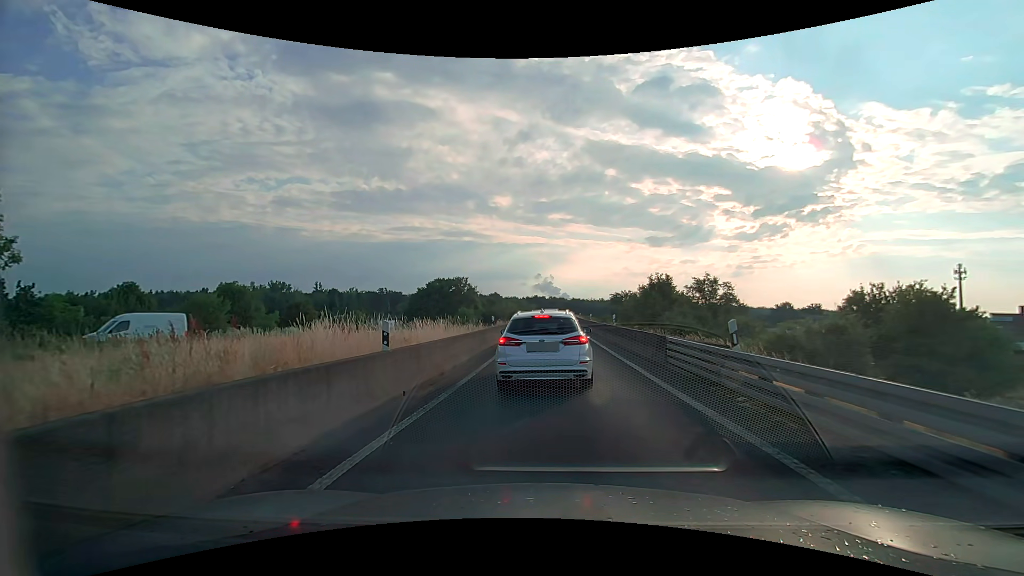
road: motorway_link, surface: asphalt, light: Day
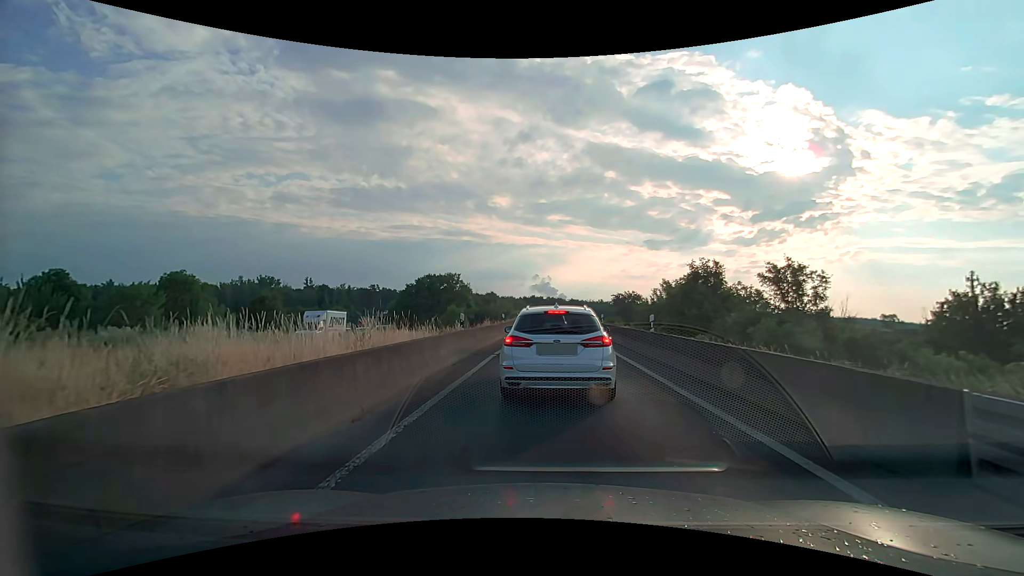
(+0.1, +9.3) m; +1°
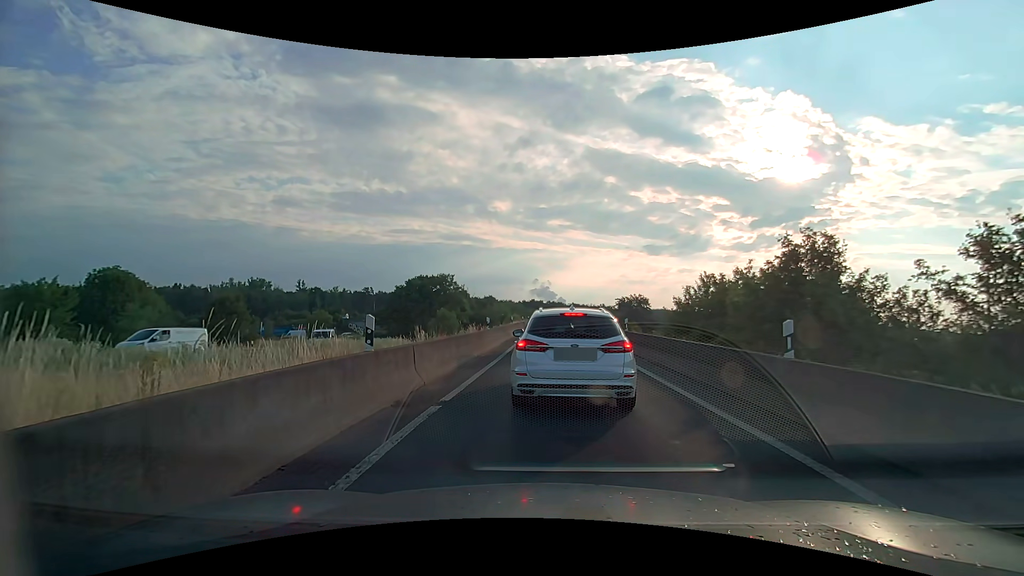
(0.0, +8.9) m; +1°
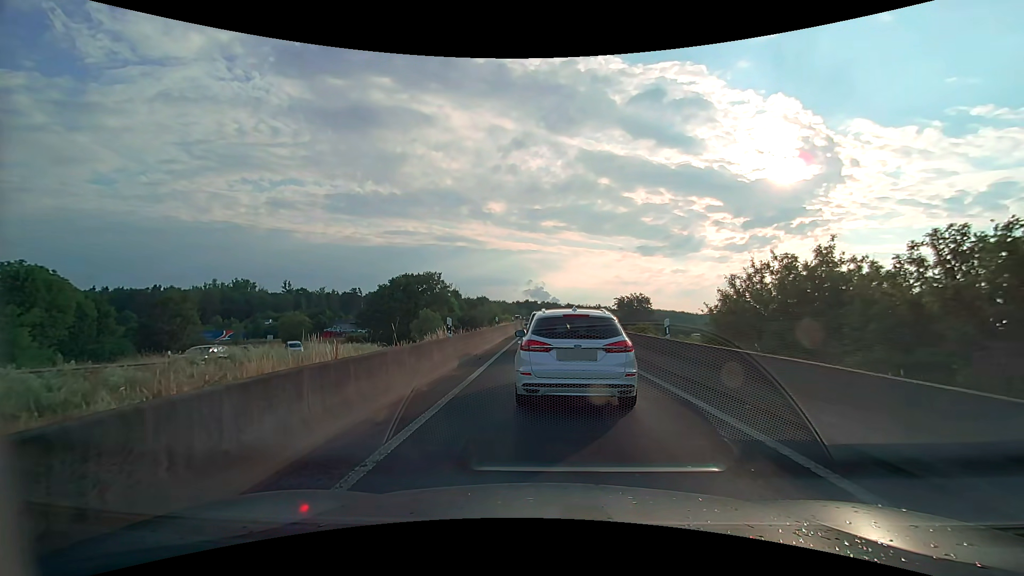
(0.0, +8.3) m; +1°
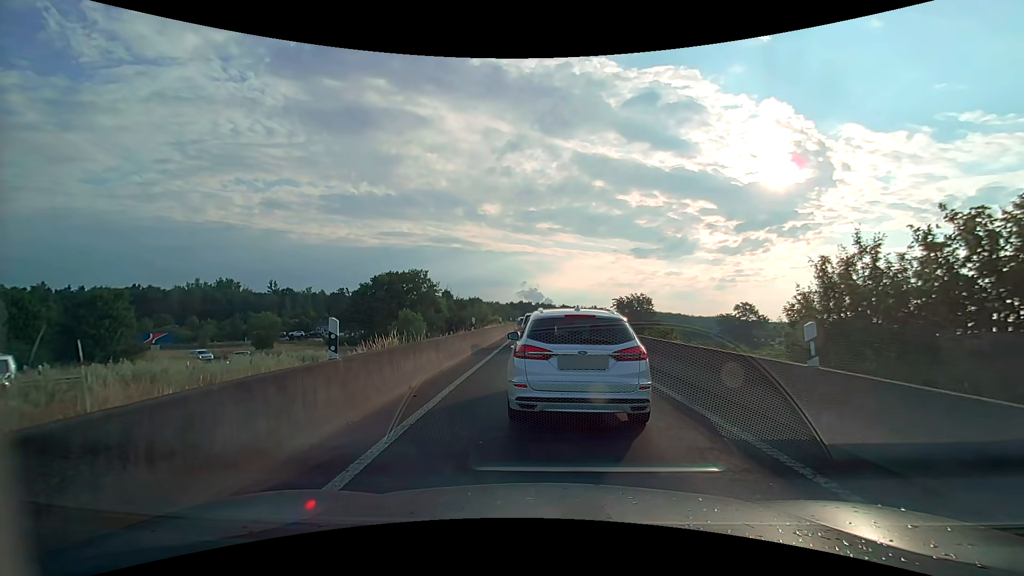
(0.0, +7.9) m; -1°
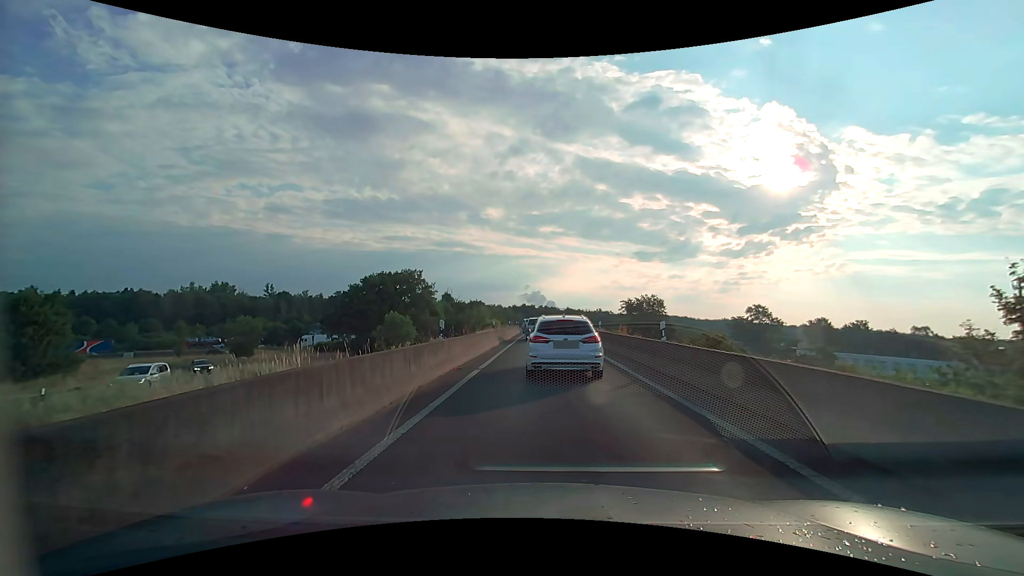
(+0.1, +7.5) m; +1°
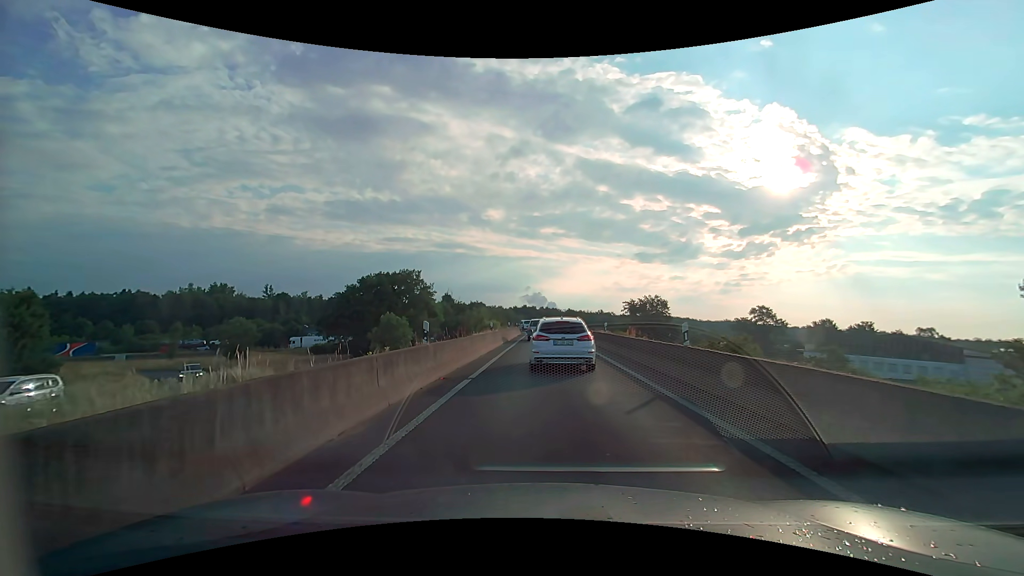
(0.0, +2.2) m; 0°
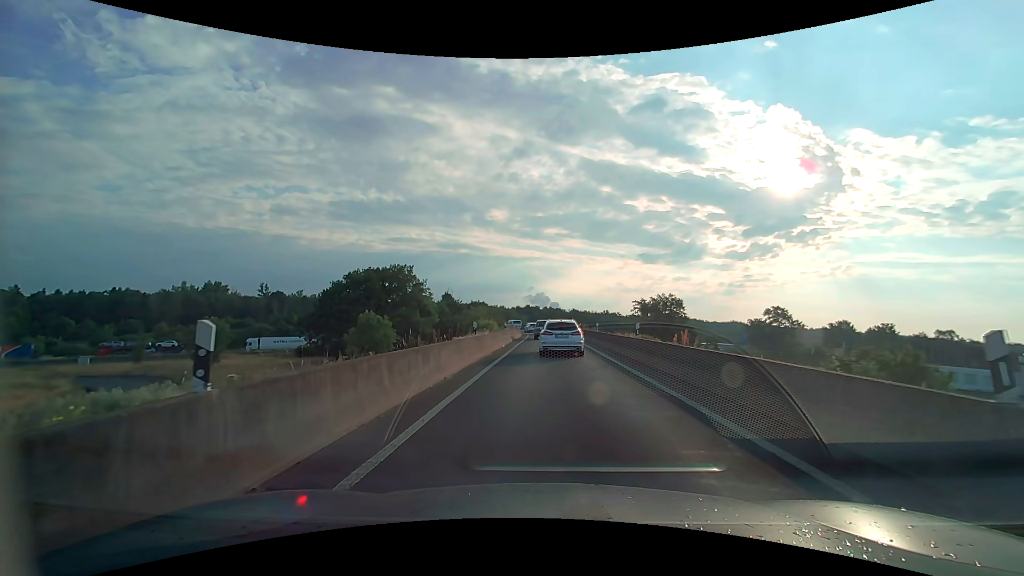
(-0.1, +8.3) m; -1°
(0, +10) (0, +20) (0, +30) (0, +40) (0, +50) (0, +60) (-1, +70) (-2, +80) (-4, +90) (-7, +99) m
